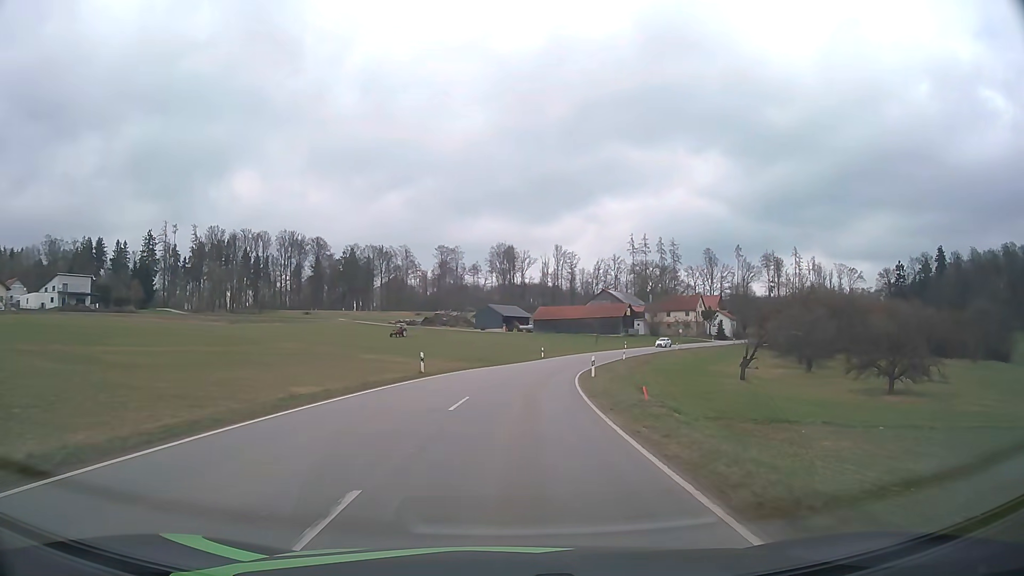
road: tertiary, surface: asphalt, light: Day
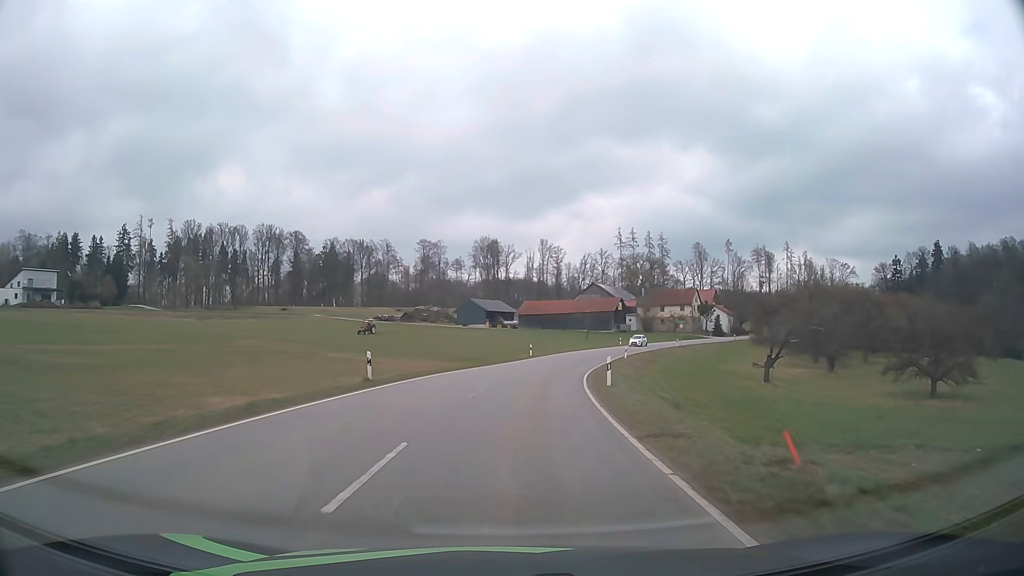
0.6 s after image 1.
(+0.1, +9.1) m; +1°
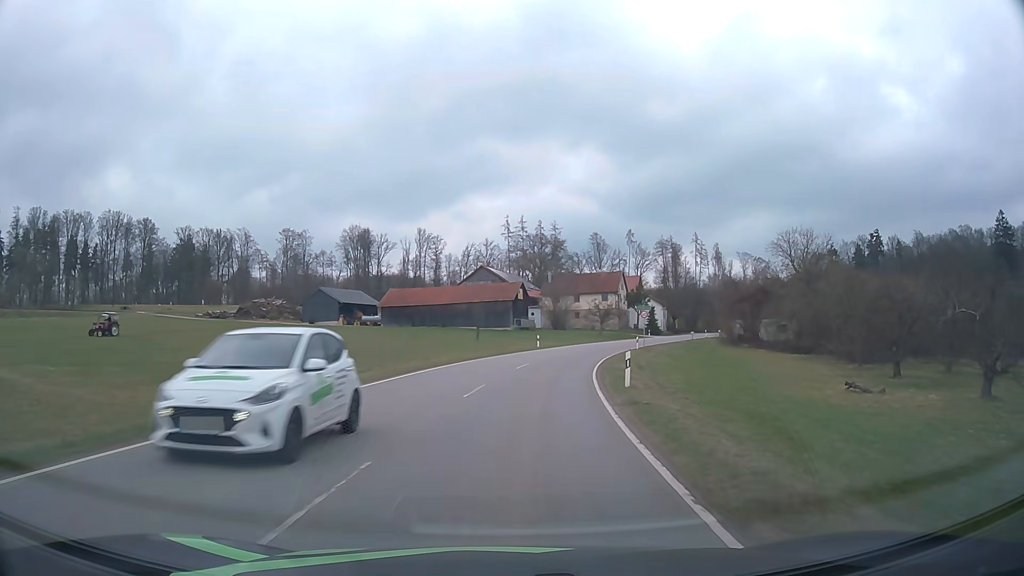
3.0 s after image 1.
(+3.2, +37.8) m; +10°
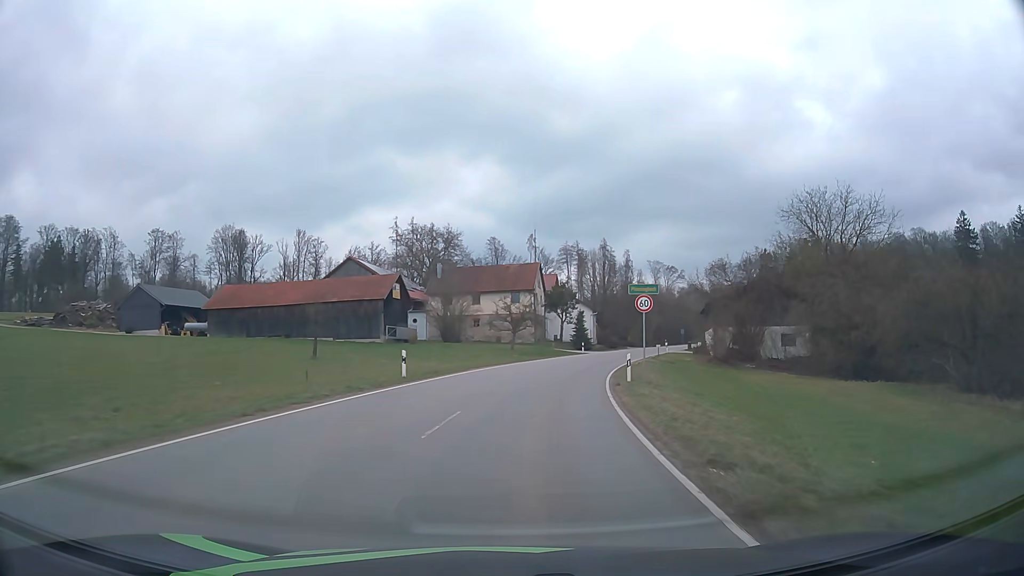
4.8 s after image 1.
(+2.2, +29.7) m; +9°
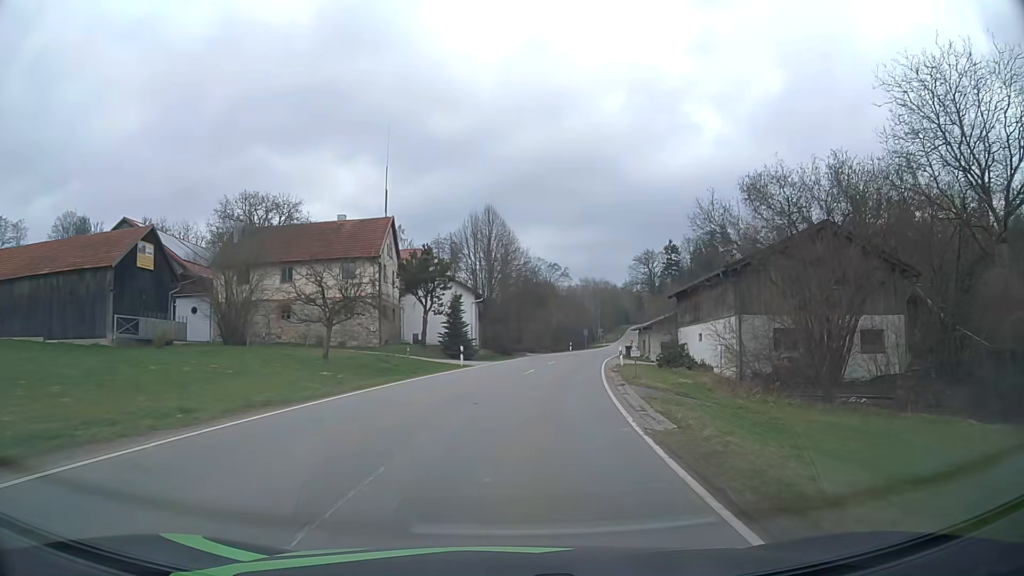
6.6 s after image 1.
(+2.9, +30.2) m; +11°
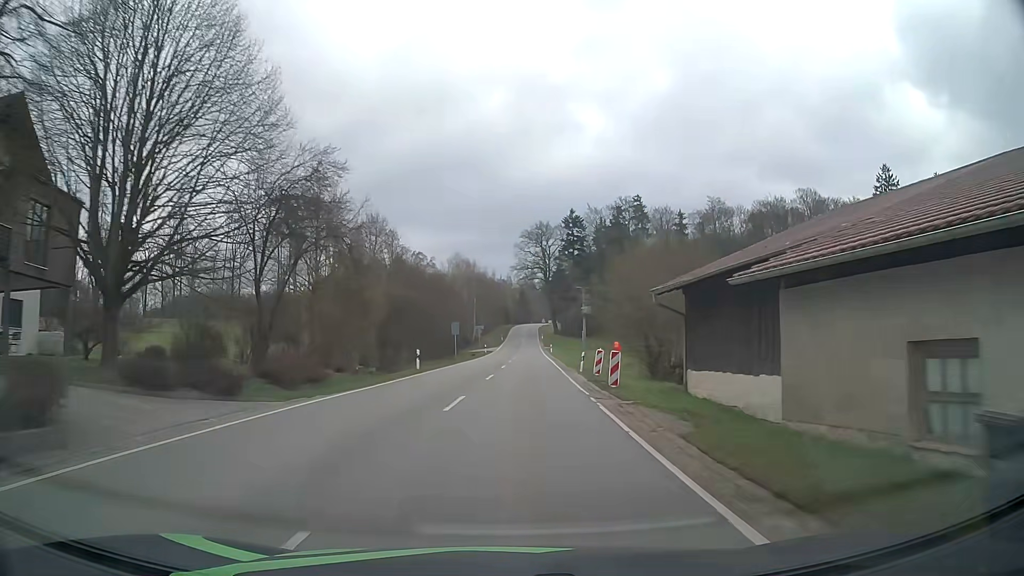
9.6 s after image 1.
(+5.6, +49.9) m; +11°
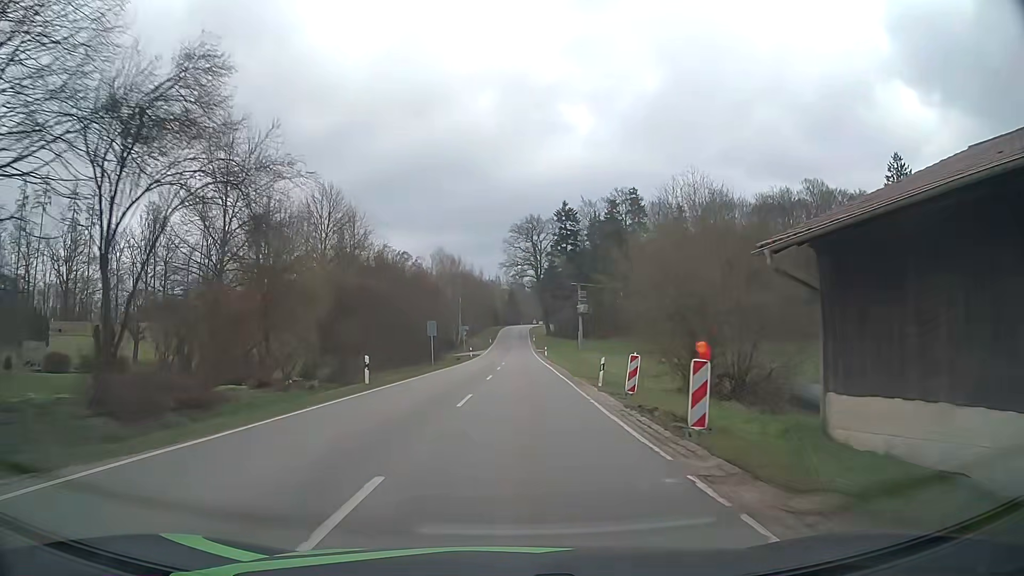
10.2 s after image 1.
(+0.1, +10.1) m; +1°
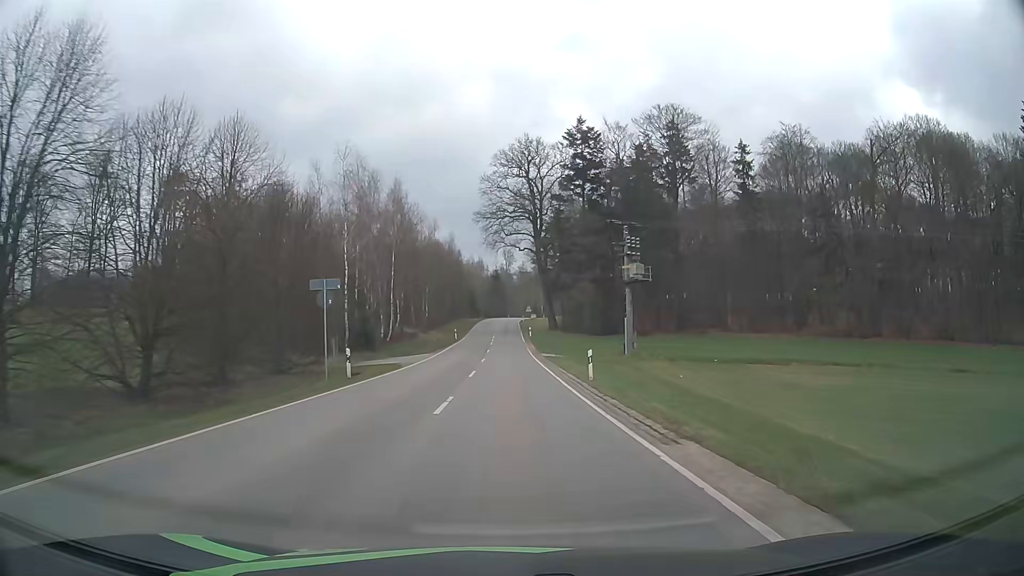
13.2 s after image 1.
(+1.1, +50.9) m; +1°
(0, +10) (0, +20) (0, +30) (0, +40) (0, +50) (0, +60) (0, +70) (0, +80) (0, +90) (0, +100) m
